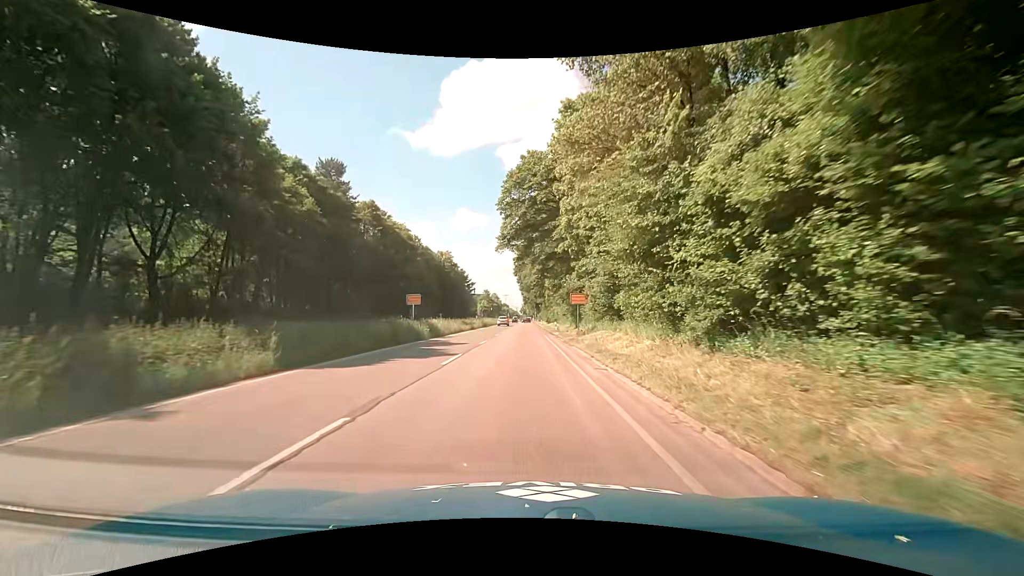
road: trunk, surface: asphalt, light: Day
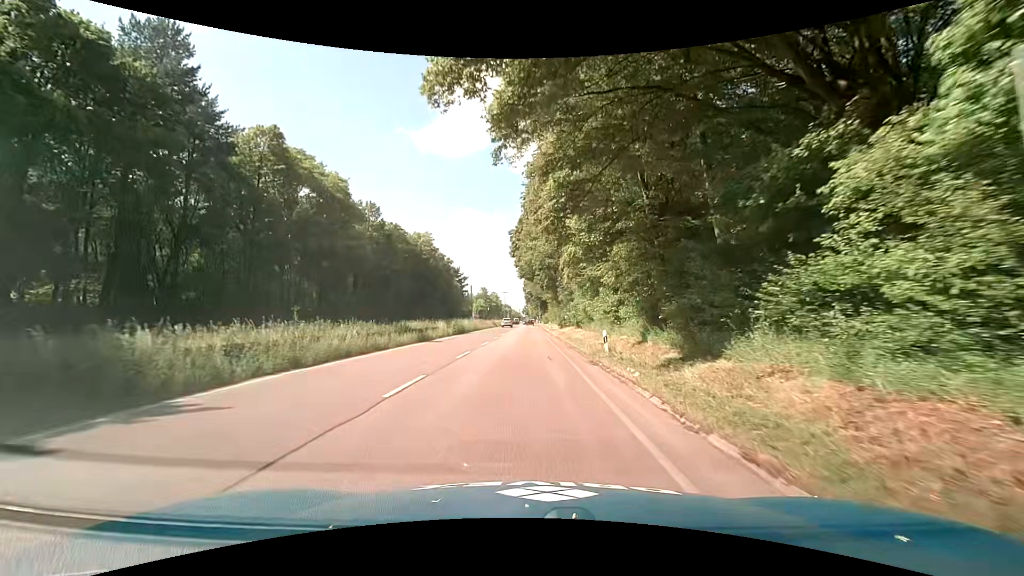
(+0.1, +29.7) m; 0°
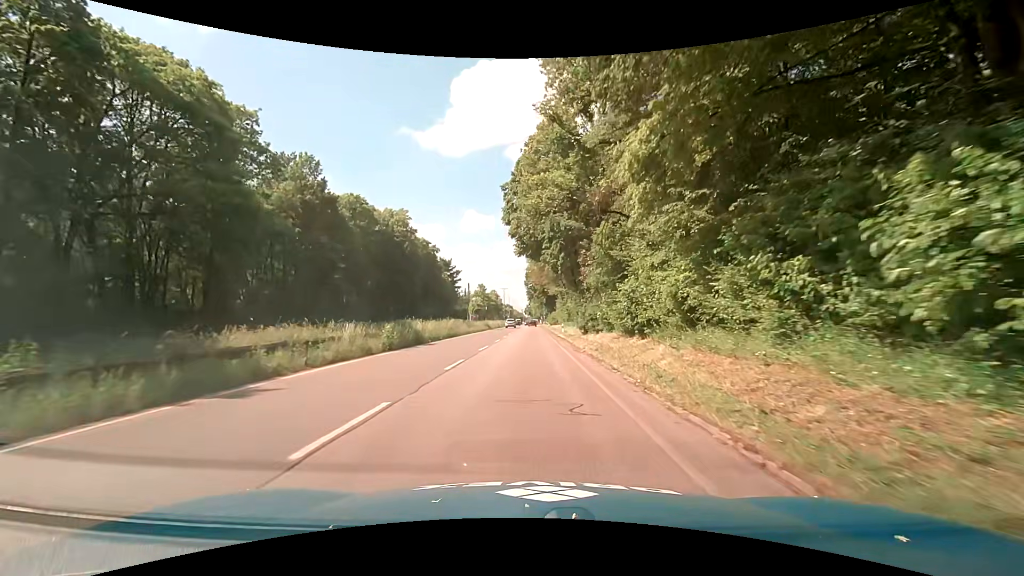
(0.0, +21.7) m; +1°
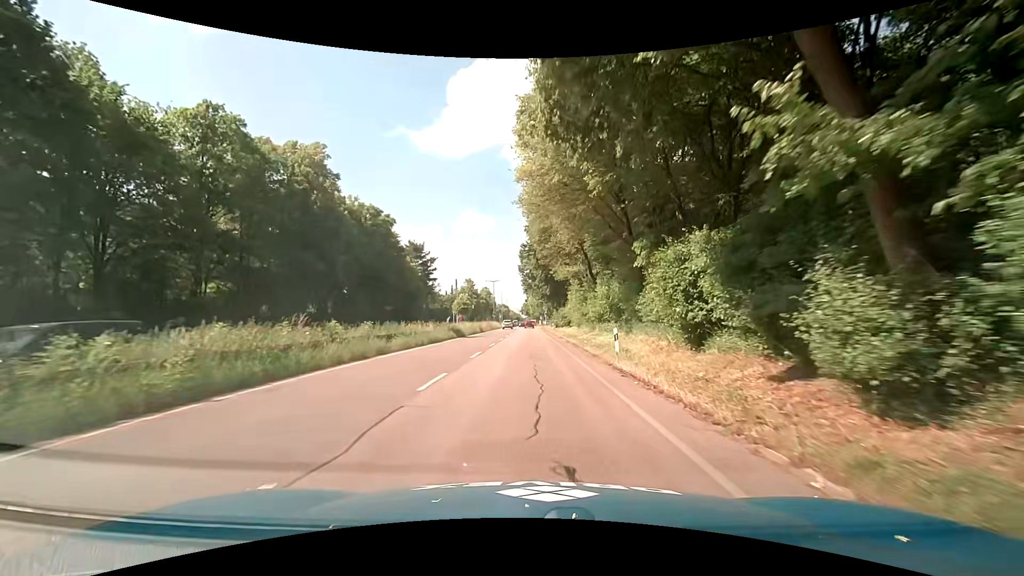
(-0.5, +30.6) m; -2°
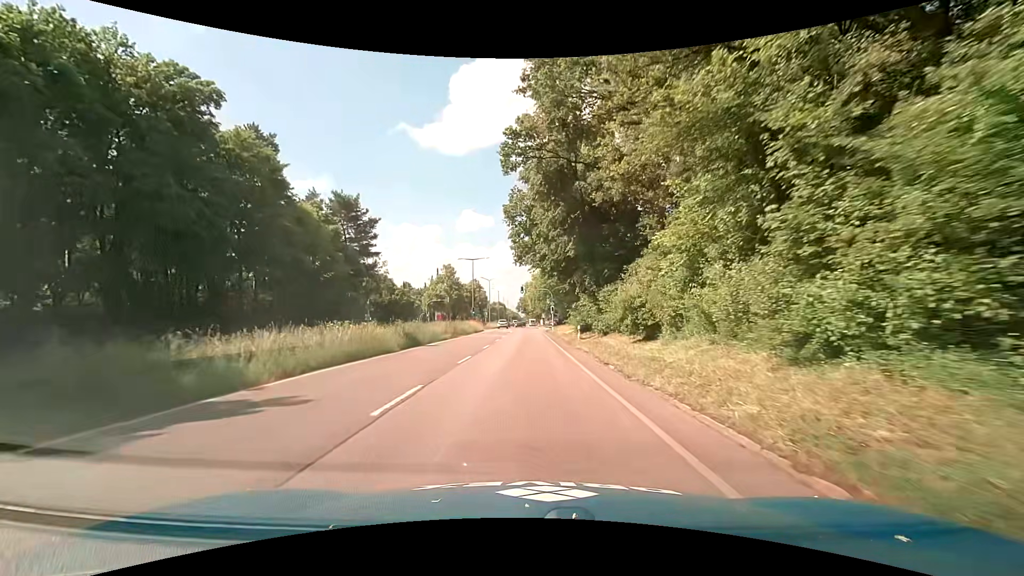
(+0.9, +38.4) m; +2°
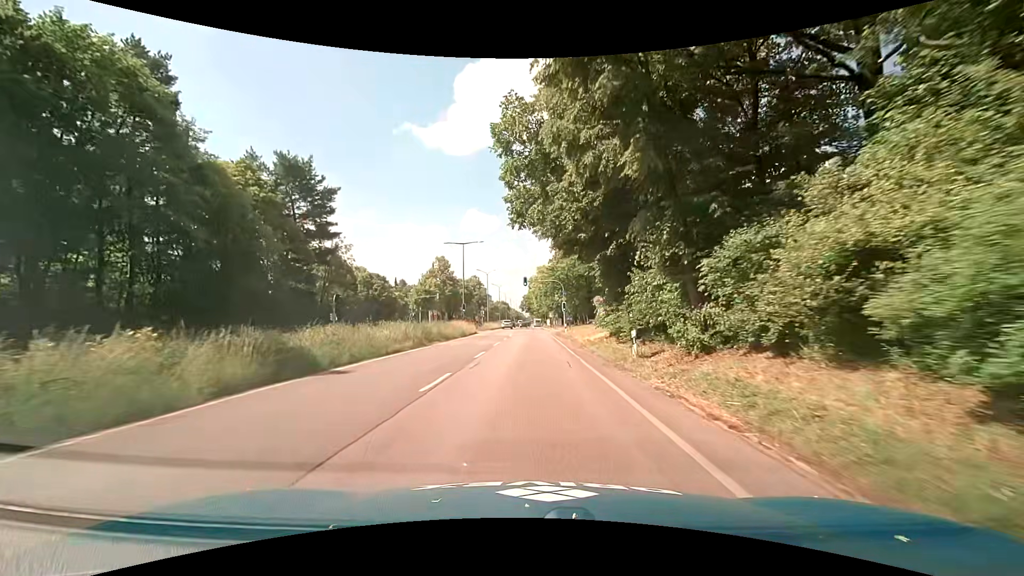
(-0.1, +15.1) m; 0°
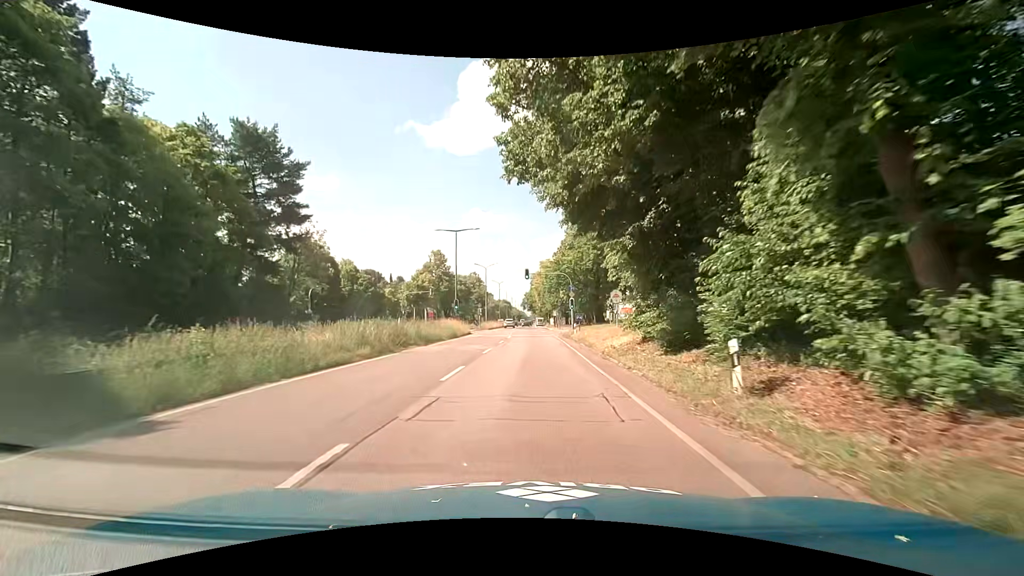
(0.0, +7.5) m; 0°
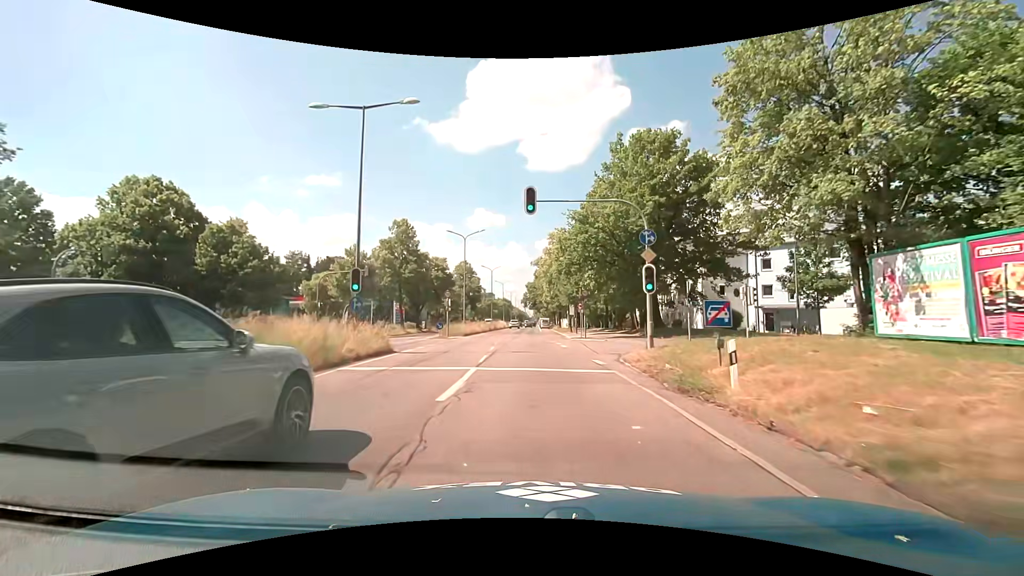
(-0.5, +29.6) m; -1°
(0, +10) (0, +20) (0, +30) (0, +40) (0, +50) (0, +60) (0, +70) (0, +80) (0, +90) (0, +100) m
